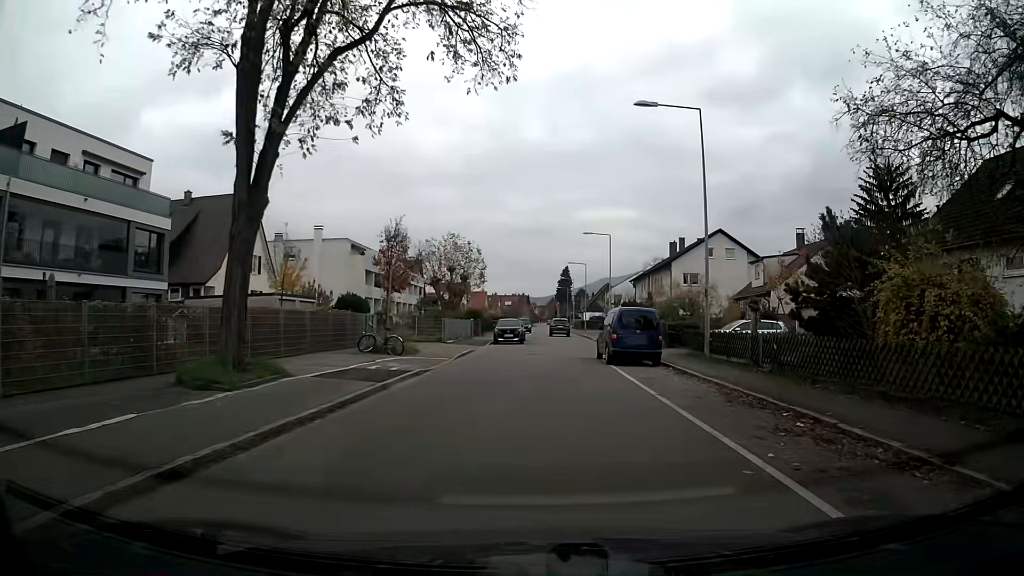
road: residential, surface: asphalt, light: Day
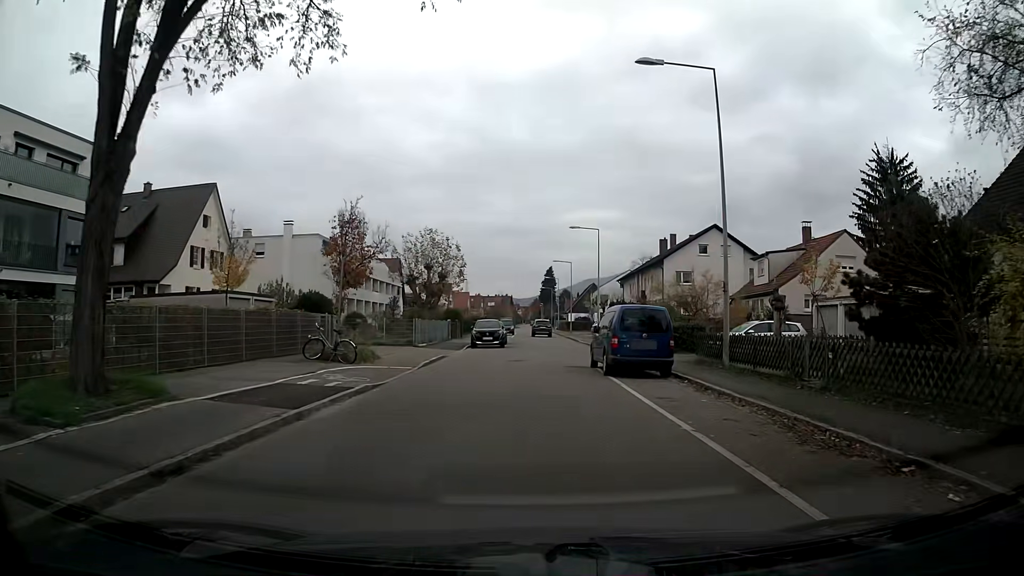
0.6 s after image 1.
(0.0, +4.2) m; +1°
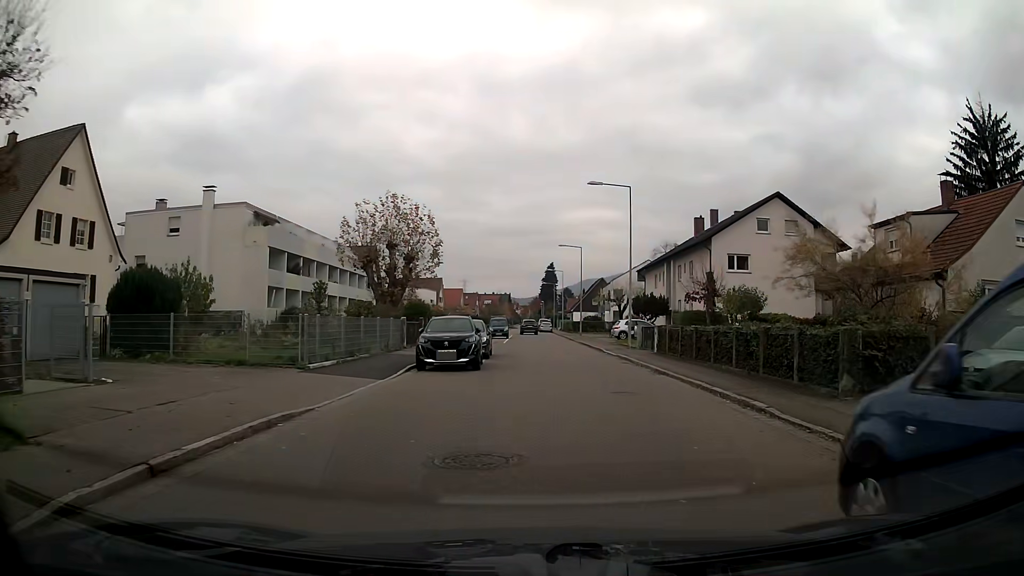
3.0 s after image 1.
(+0.1, +17.3) m; +1°
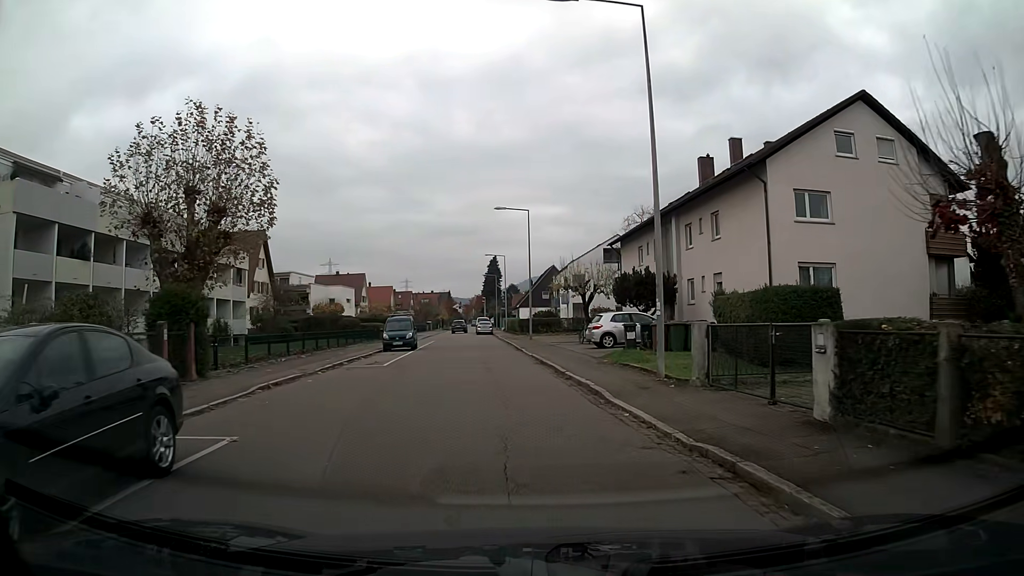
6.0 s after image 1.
(+1.1, +21.8) m; +3°
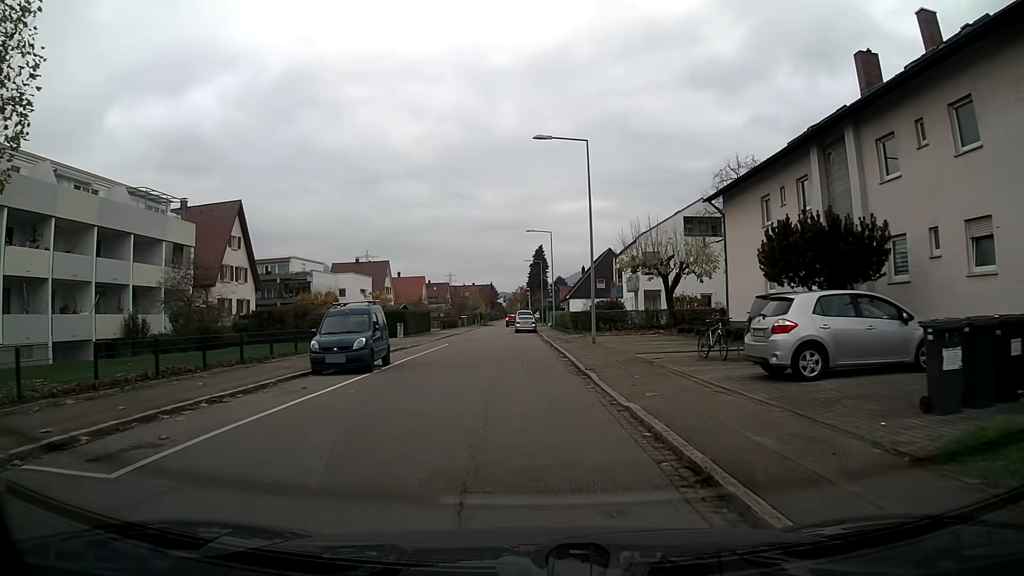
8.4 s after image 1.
(-0.6, +17.3) m; -4°
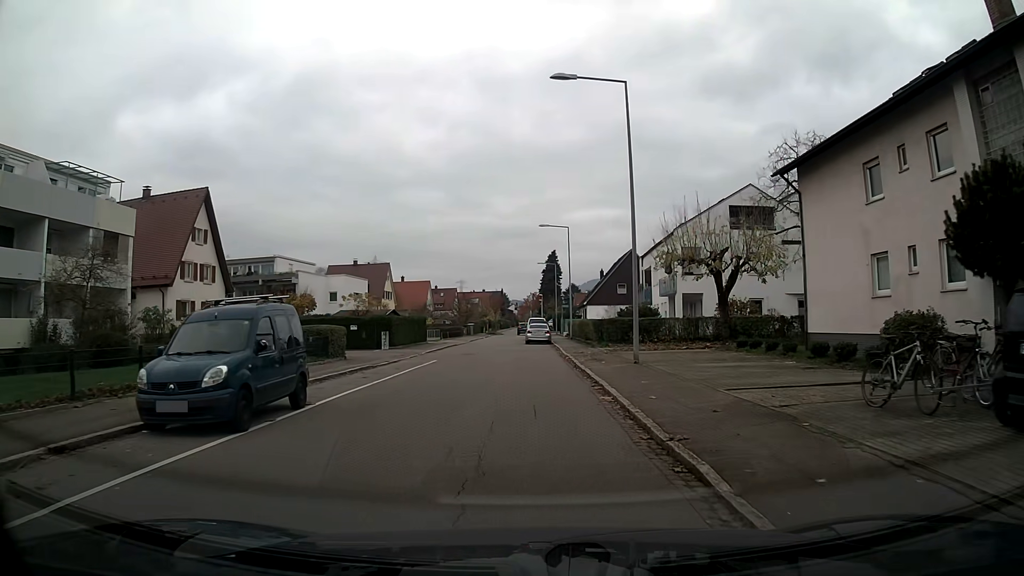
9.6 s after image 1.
(-0.1, +8.7) m; -1°
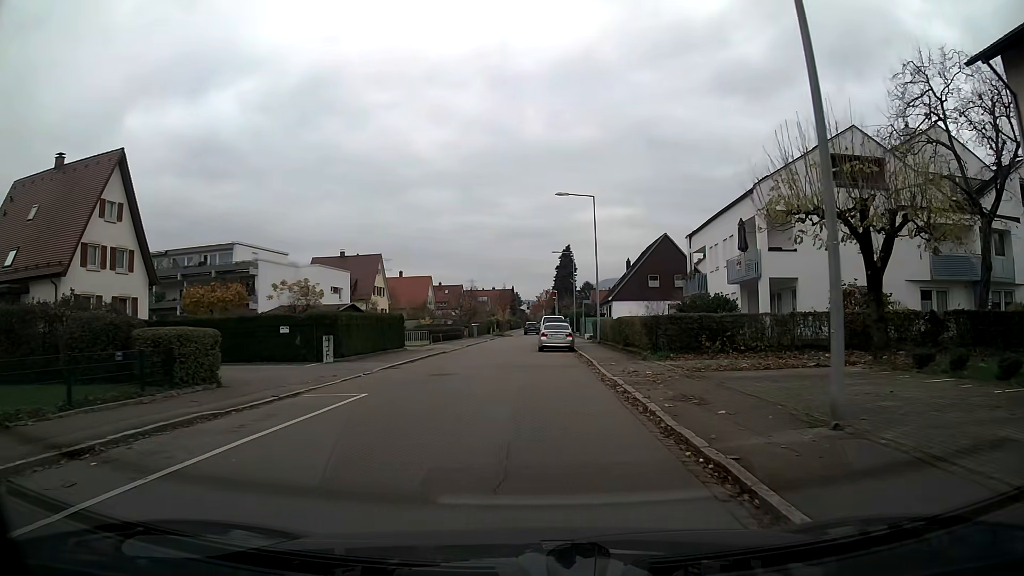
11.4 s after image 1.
(-0.1, +13.2) m; -2°
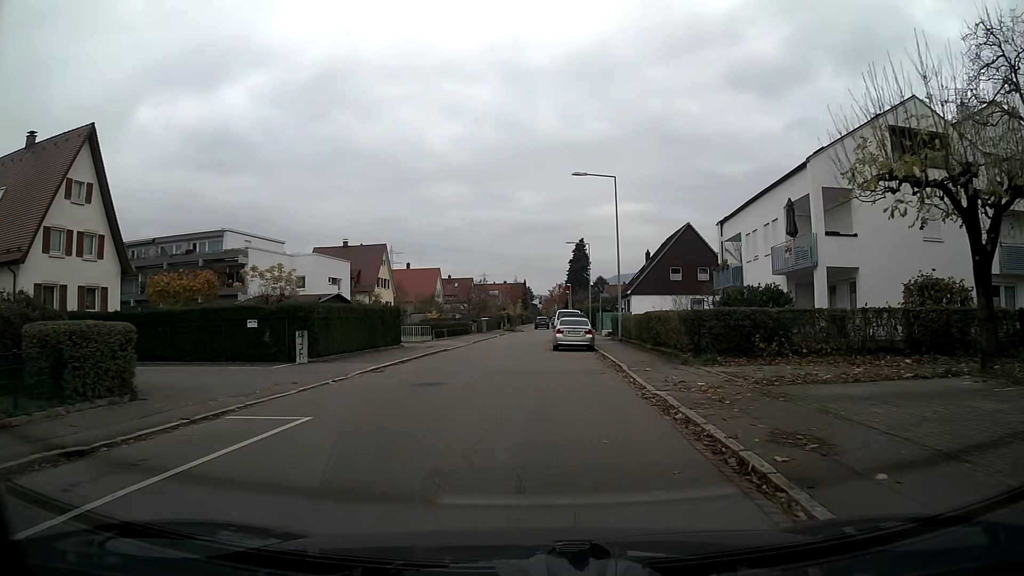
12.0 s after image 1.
(0.0, +4.4) m; -1°
(0, +10) (0, +20) (0, +30) (0, +40) (+1, +50) (+3, +60) (+4, +70) (+5, +80) (+4, +90) (+4, +100) m
